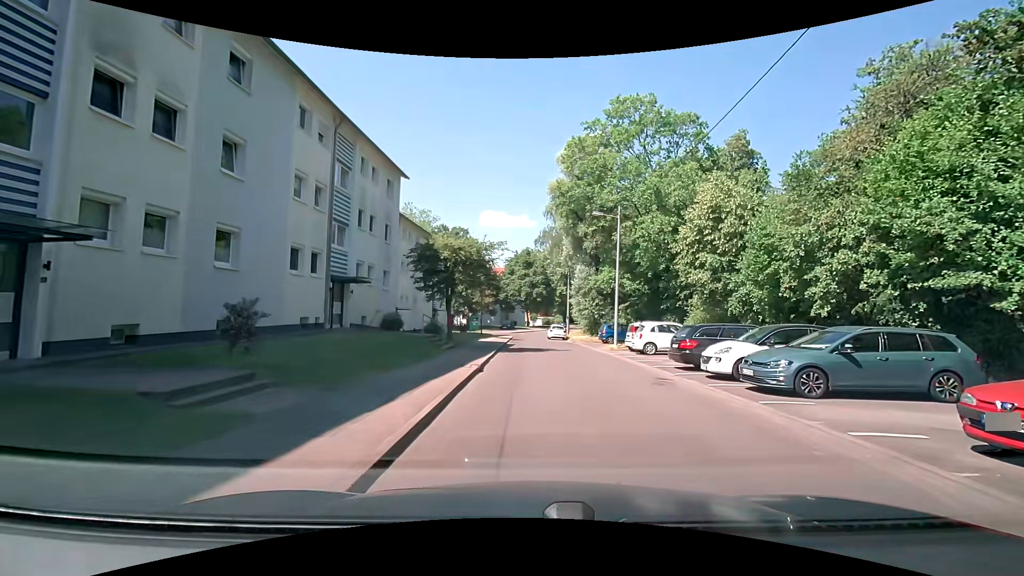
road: residential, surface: asphalt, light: Day
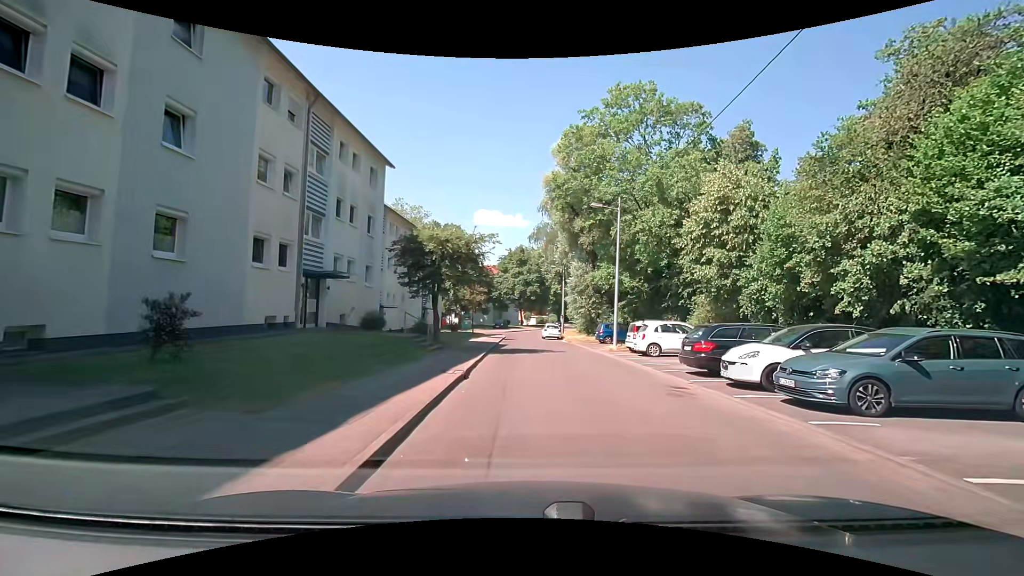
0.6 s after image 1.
(0.0, +2.0) m; +1°
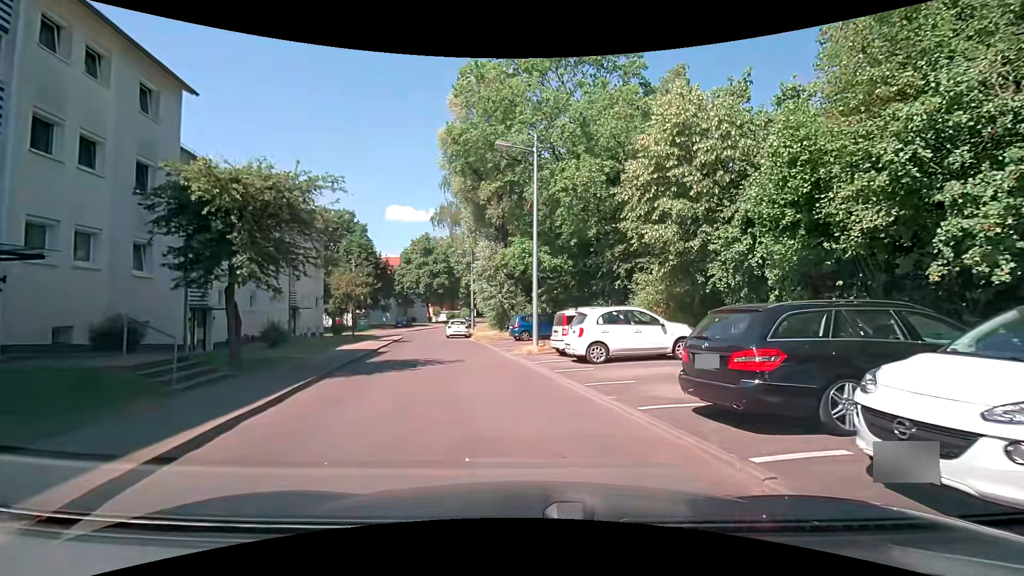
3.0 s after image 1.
(+1.1, +8.5) m; +9°
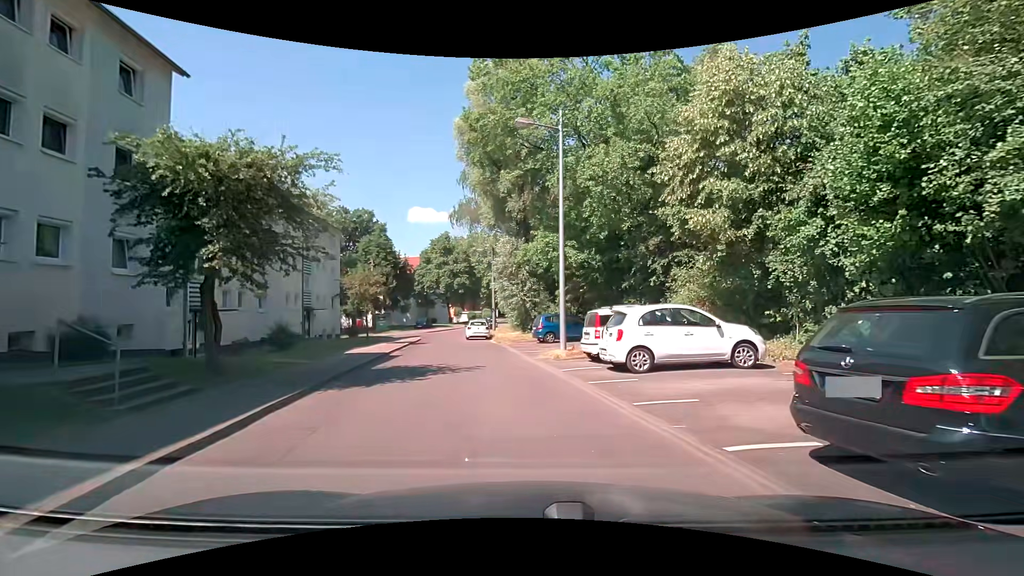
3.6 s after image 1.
(0.0, +2.1) m; 0°
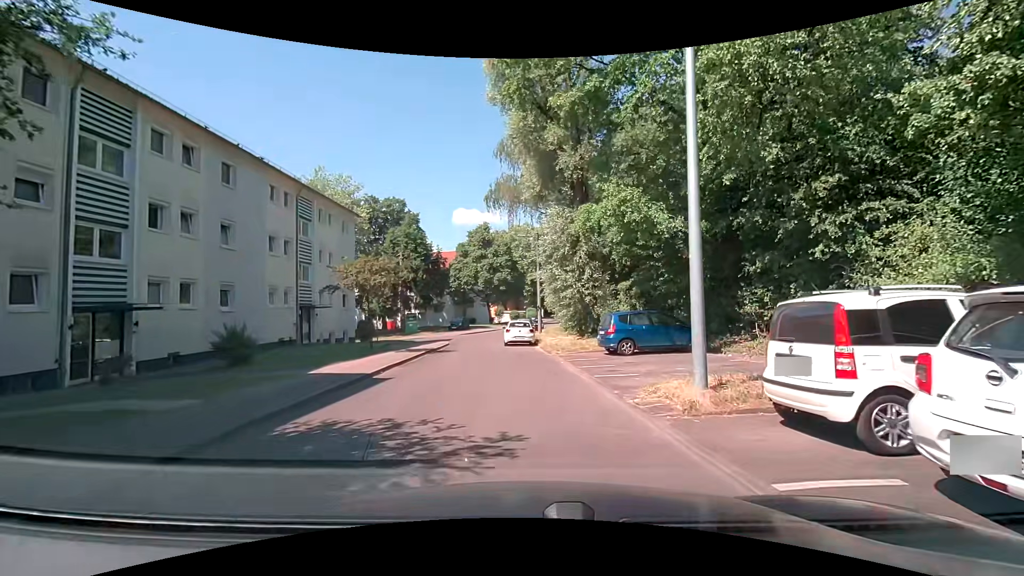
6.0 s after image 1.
(-0.6, +8.5) m; -6°
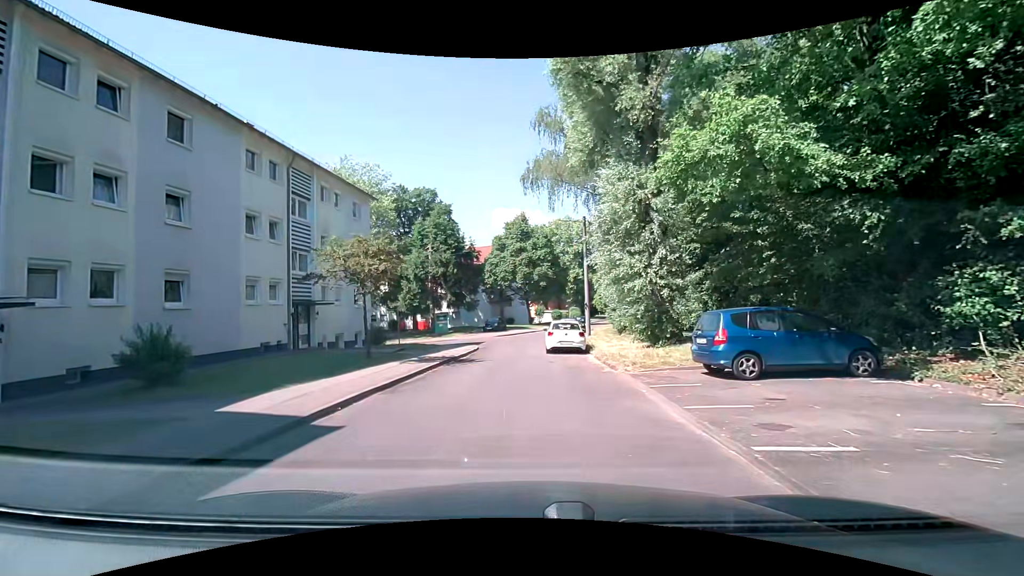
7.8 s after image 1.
(-0.2, +6.2) m; -6°
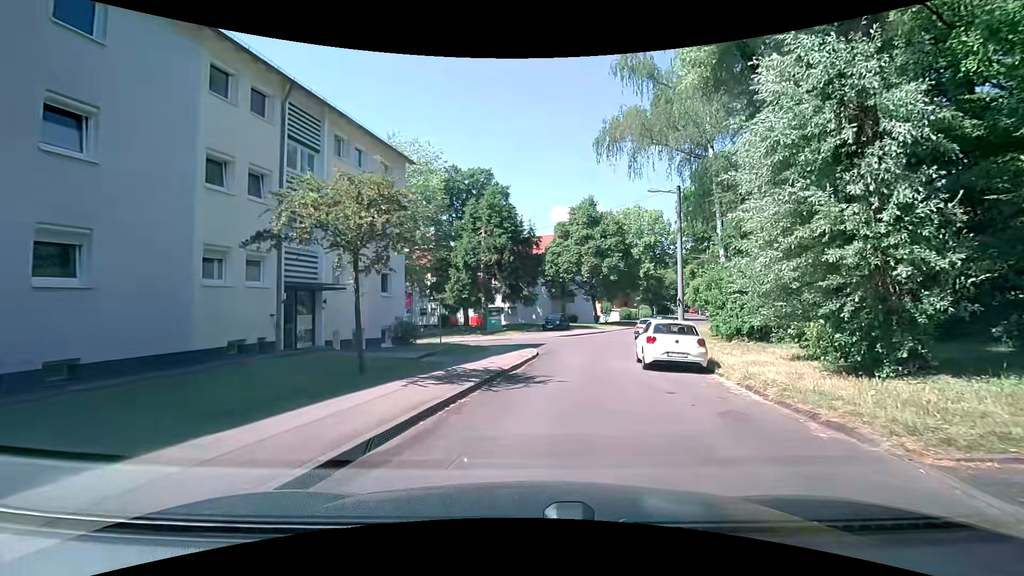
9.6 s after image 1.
(-0.5, +7.3) m; -7°
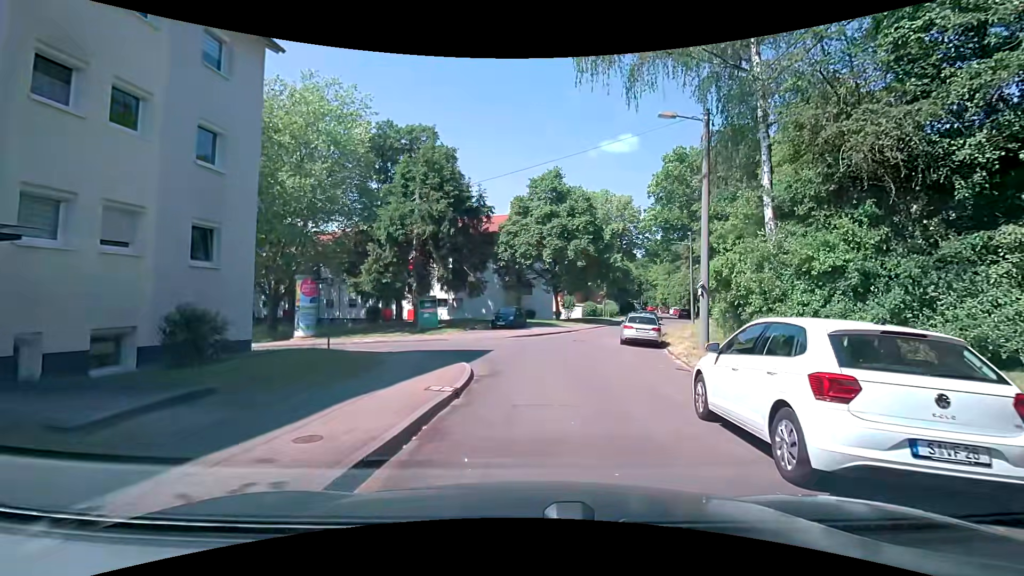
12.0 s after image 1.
(+0.6, +10.1) m; +7°
